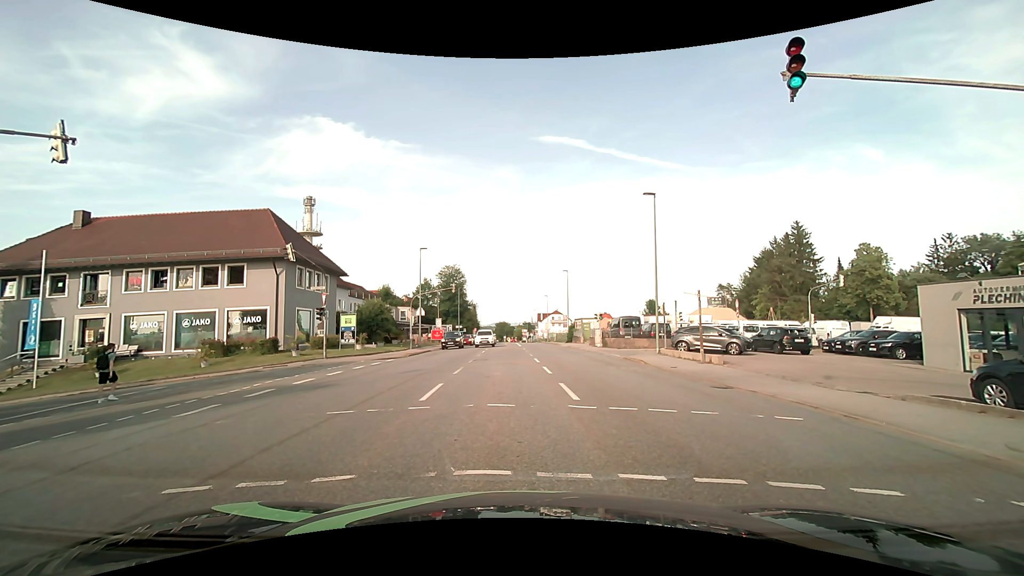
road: tertiary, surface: asphalt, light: Day
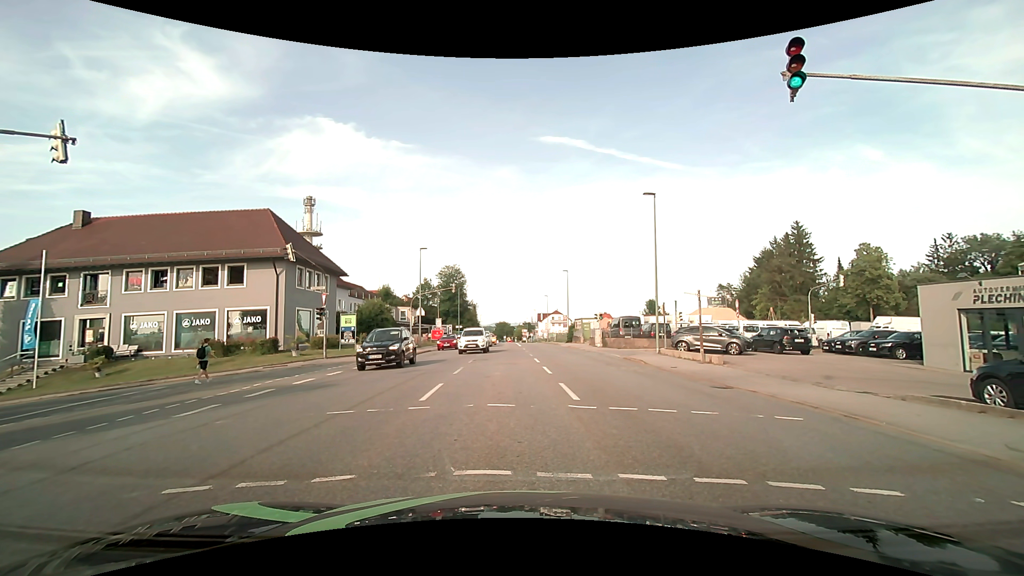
(0.0, 0.0) m; 0°
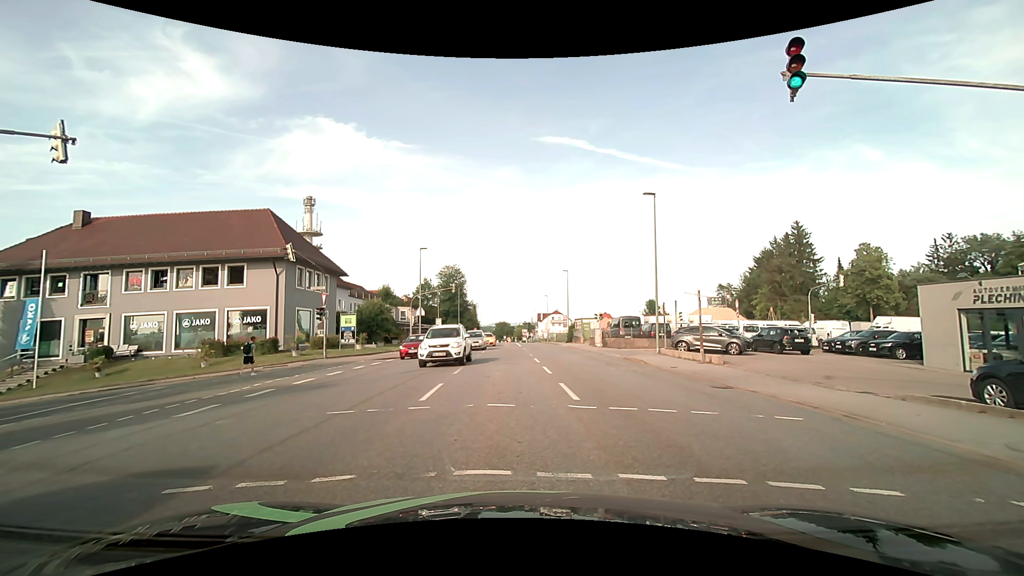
(0.0, 0.0) m; 0°
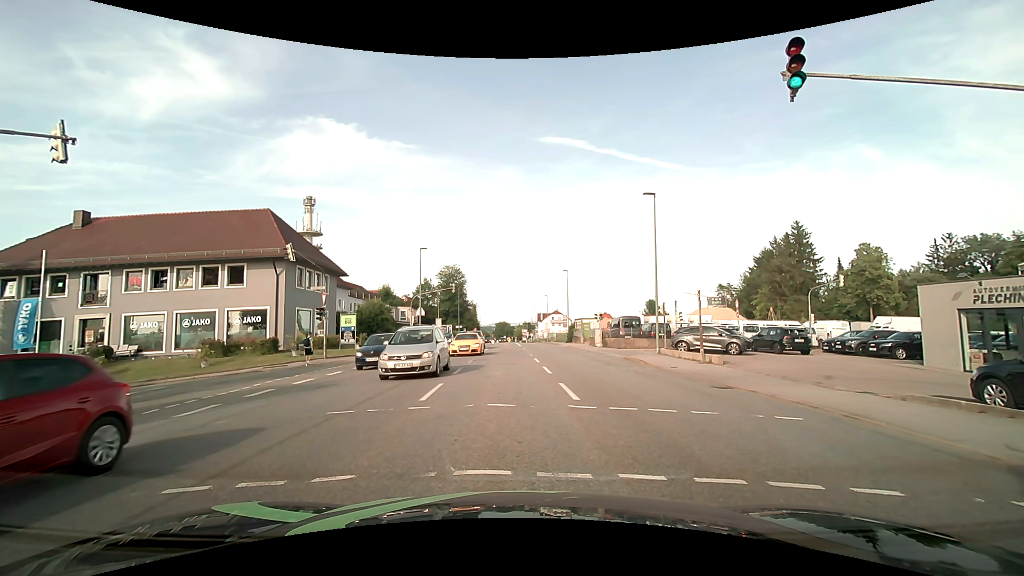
(0.0, 0.0) m; 0°
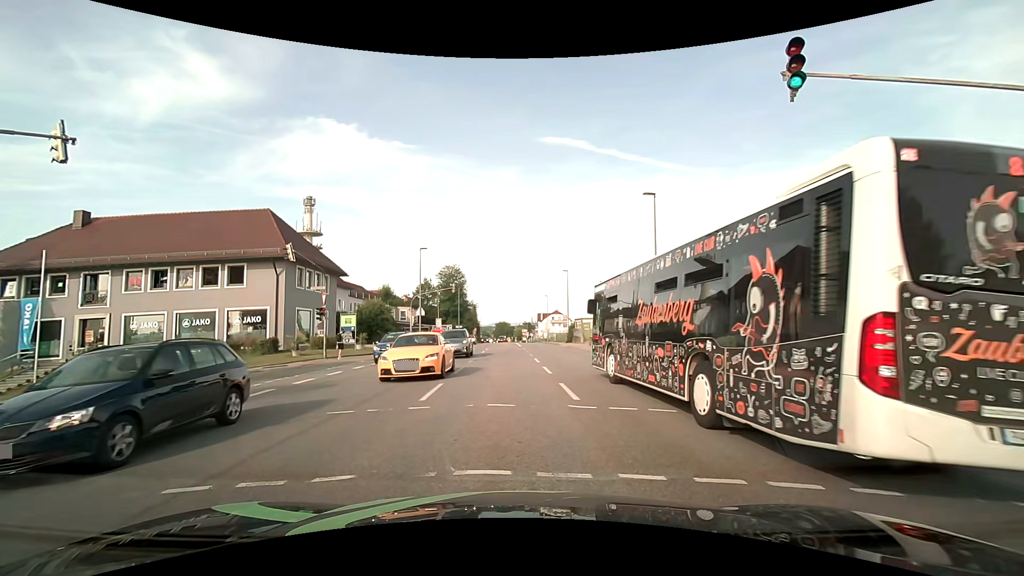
(0.0, 0.0) m; 0°
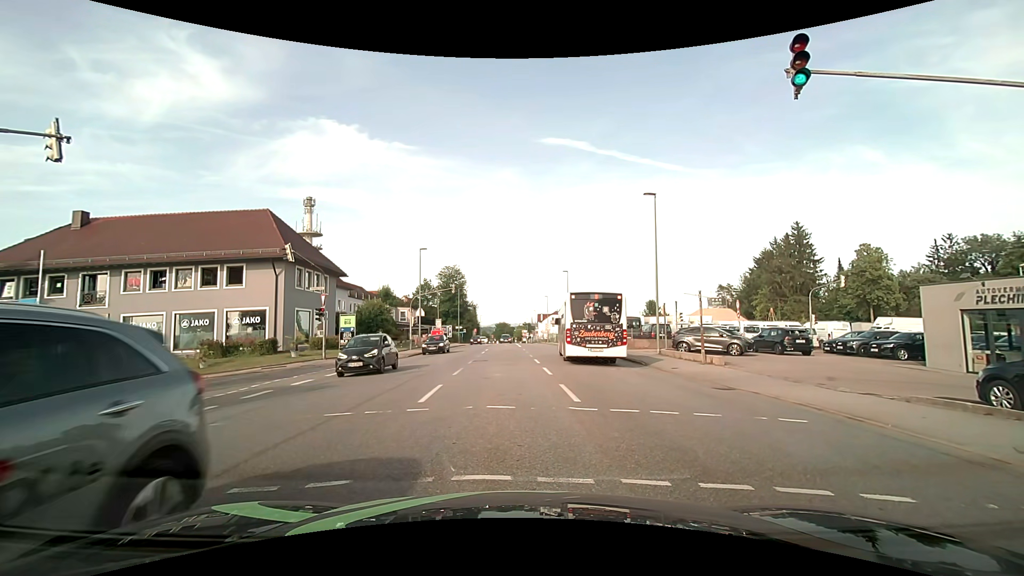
(0.0, +0.1) m; 0°
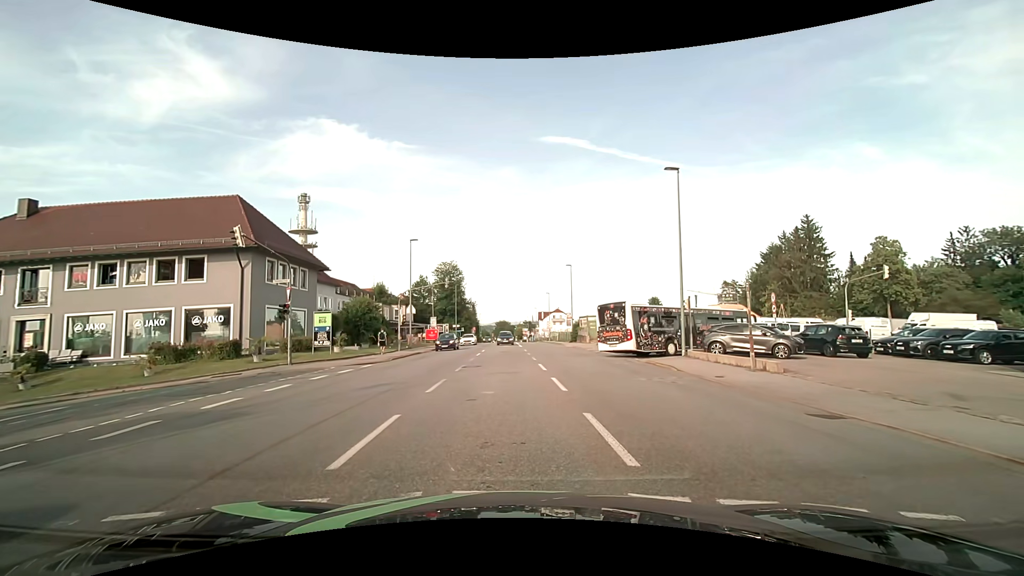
(-0.1, +4.9) m; 0°
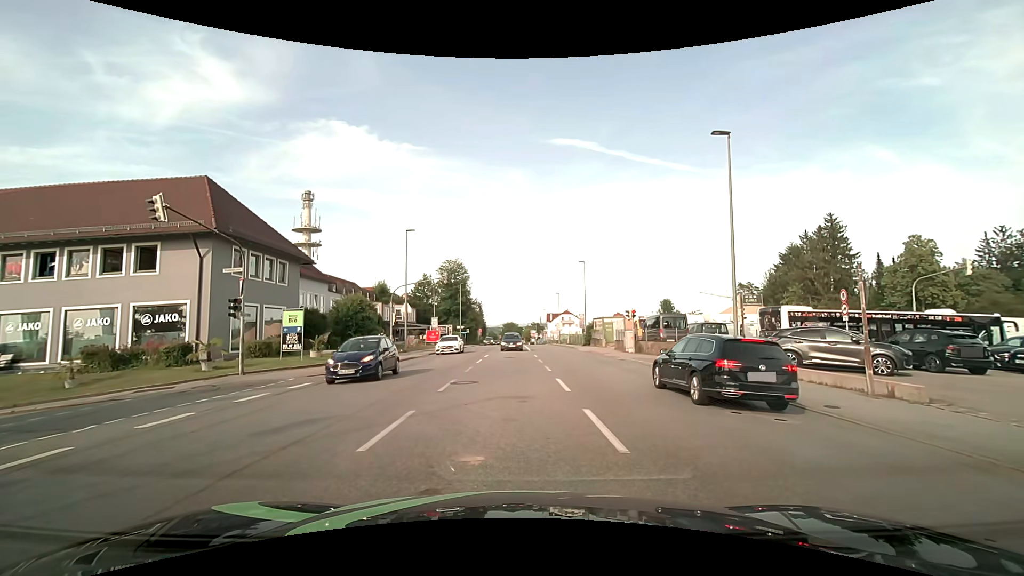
(-0.2, +5.4) m; -1°
